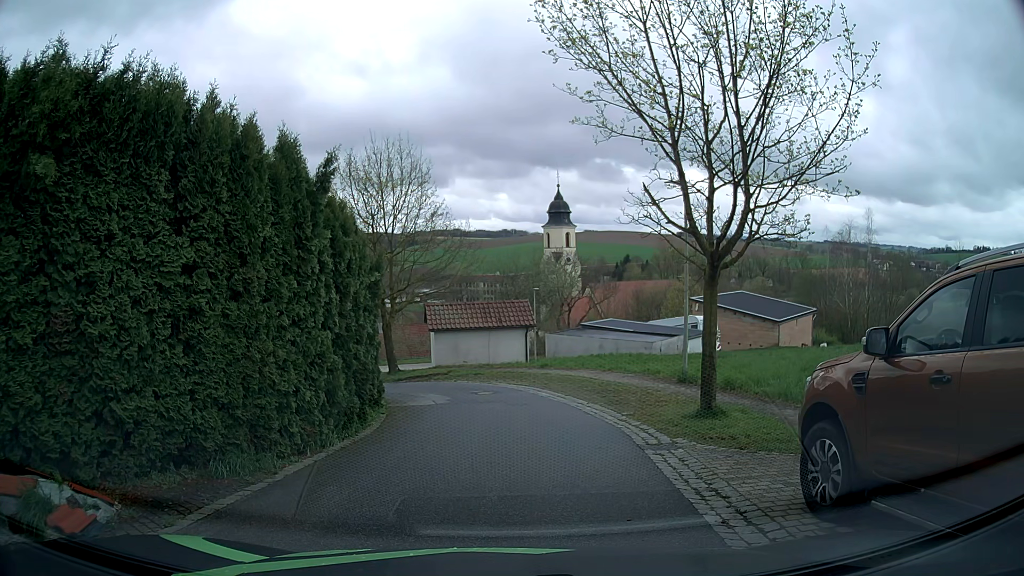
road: residential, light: Day
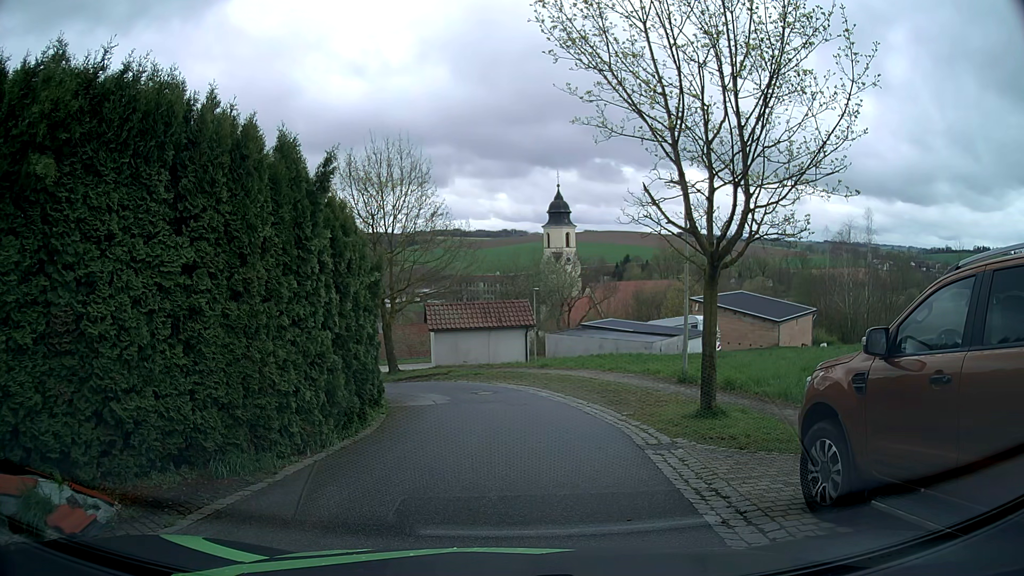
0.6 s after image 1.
(0.0, 0.0) m; 0°
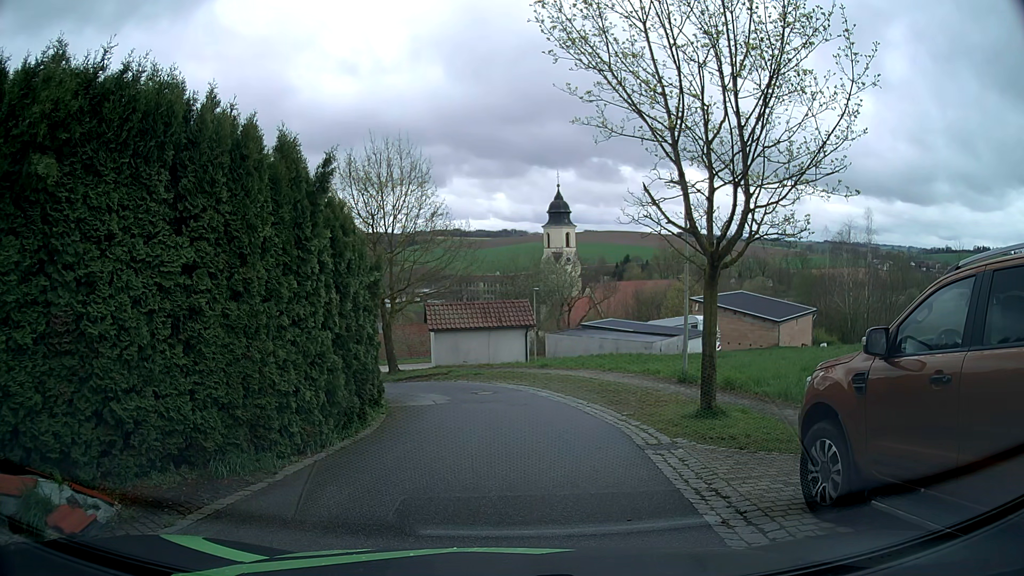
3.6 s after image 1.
(0.0, 0.0) m; 0°
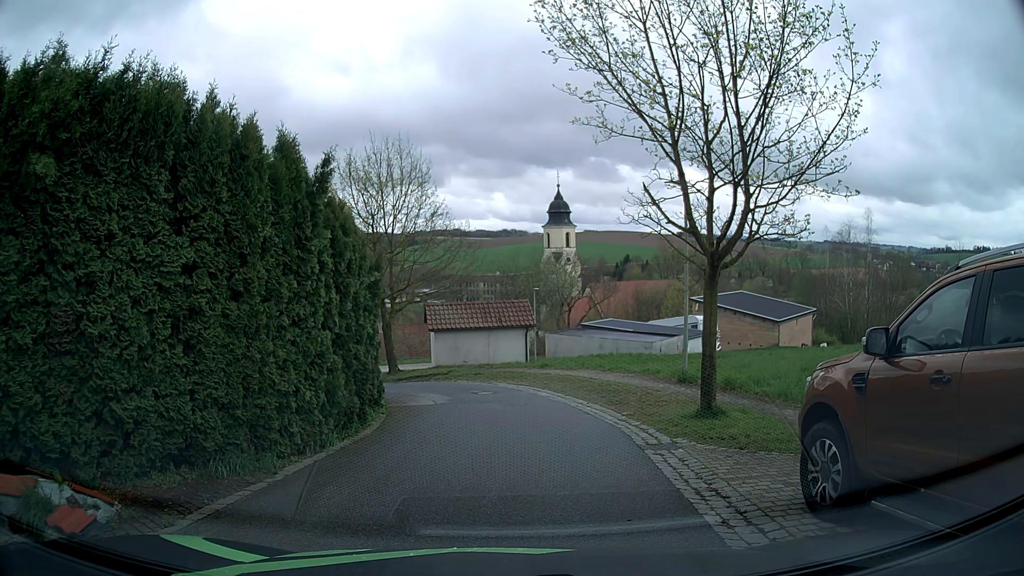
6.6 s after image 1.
(0.0, 0.0) m; 0°
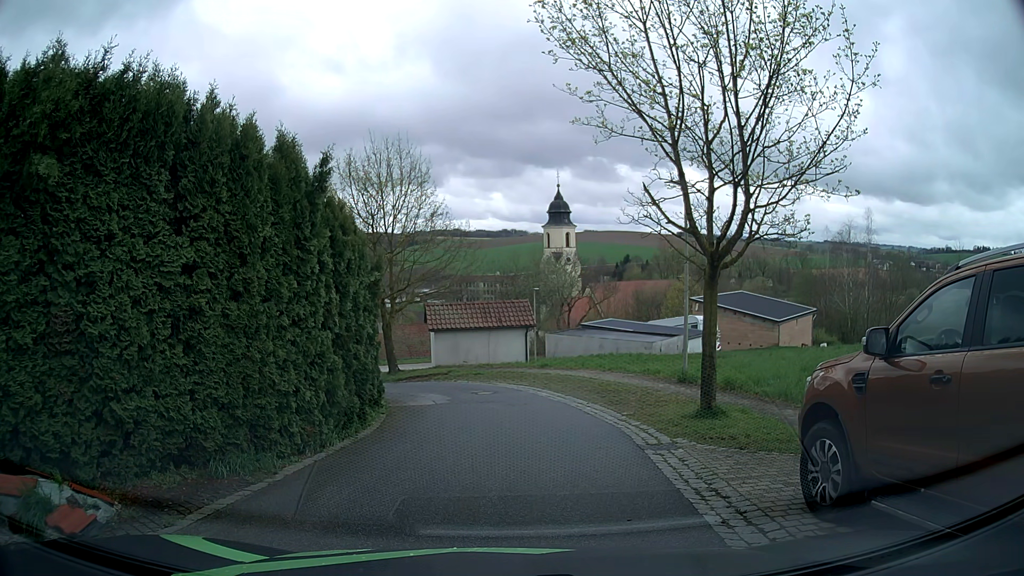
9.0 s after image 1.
(0.0, 0.0) m; 0°
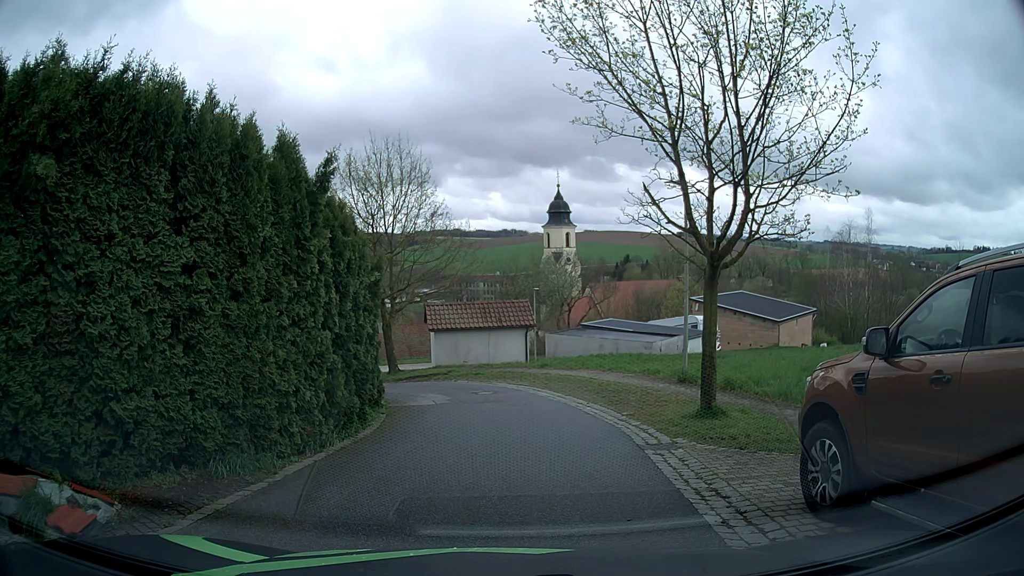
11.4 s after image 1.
(0.0, 0.0) m; 0°
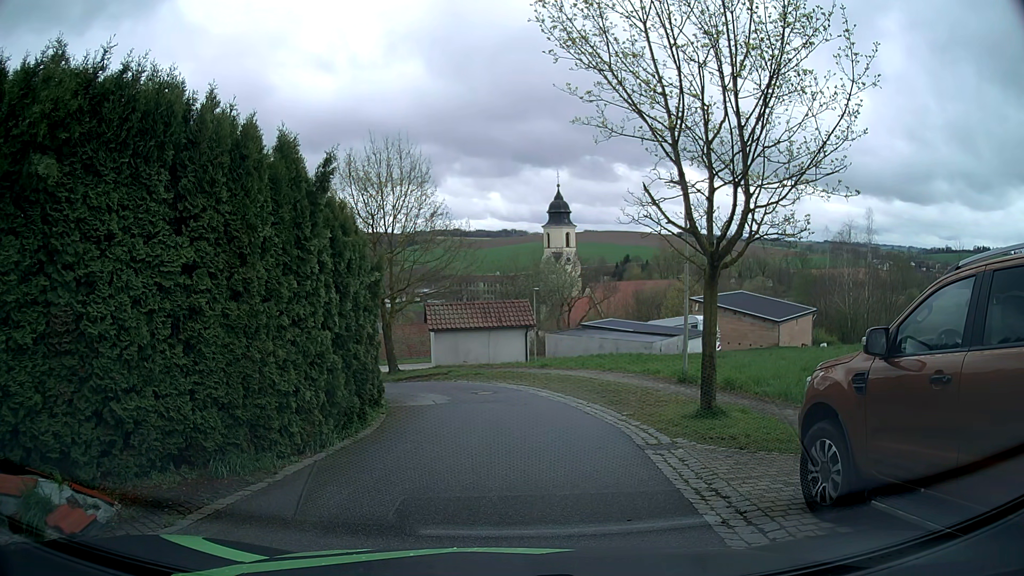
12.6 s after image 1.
(0.0, 0.0) m; 0°
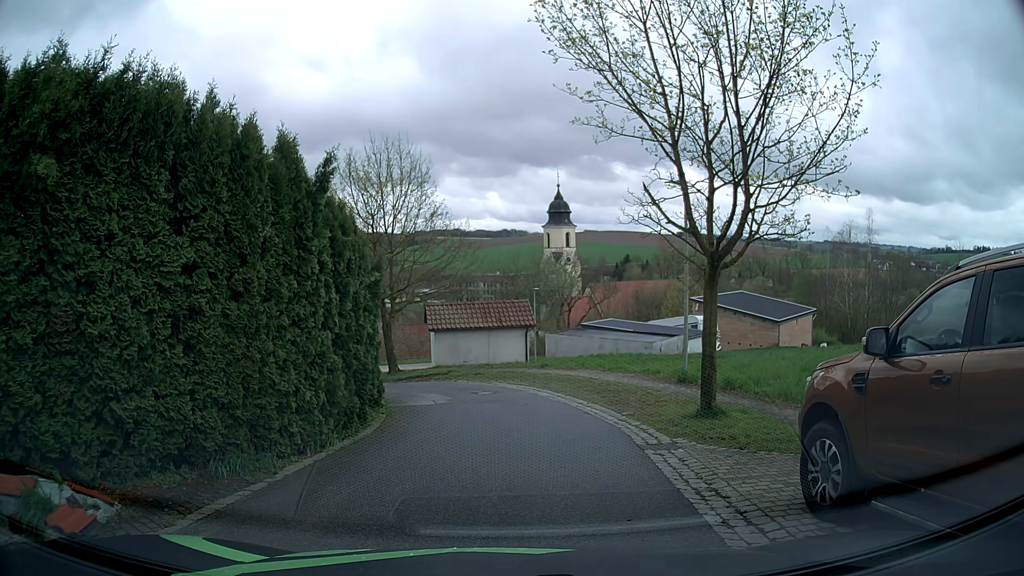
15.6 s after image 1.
(0.0, 0.0) m; 0°
(+1, +10) (0, +20) (-7, +27) (-17, +26) (-26, +21) (-33, +15) (-41, +8) (-49, +2) (-56, -5) (-64, -12) m
